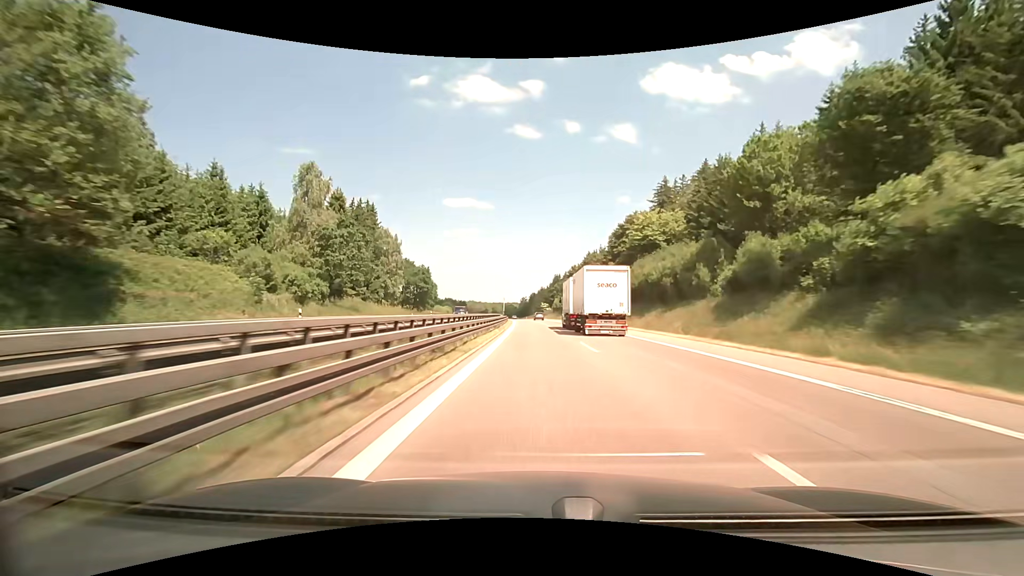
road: motorway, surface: asphalt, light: Day
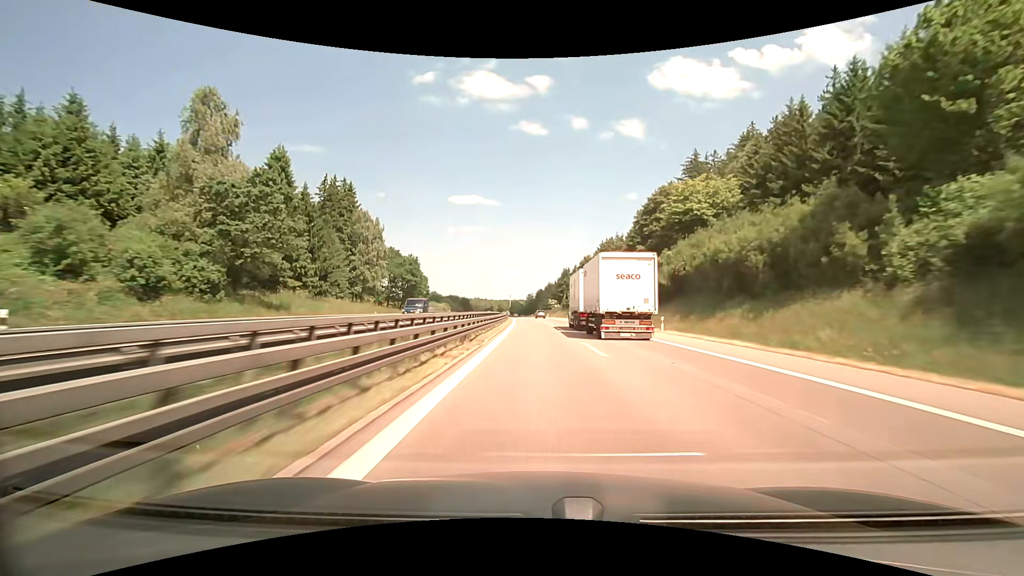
(0.0, +19.8) m; 0°
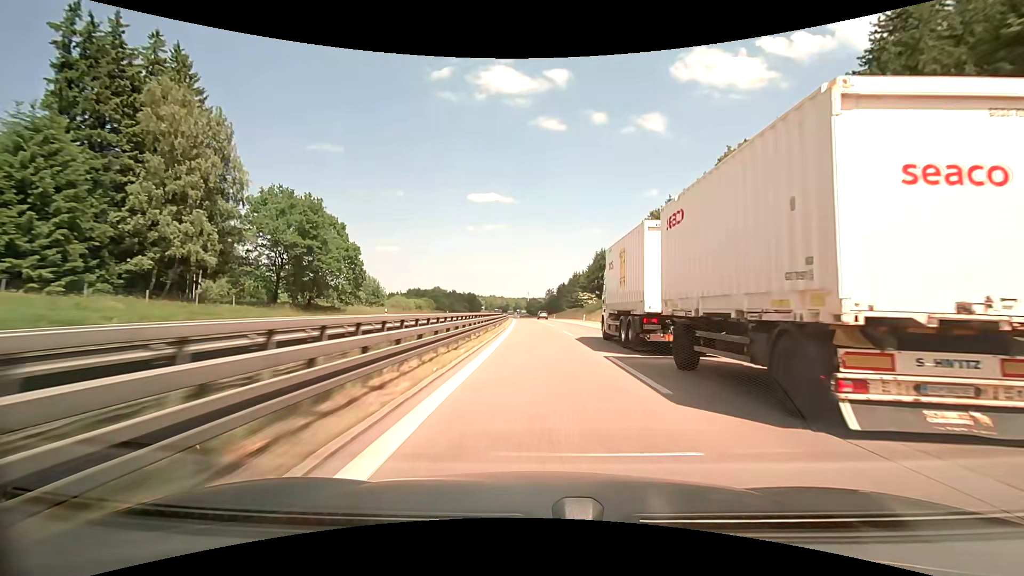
(-1.8, +59.8) m; -3°
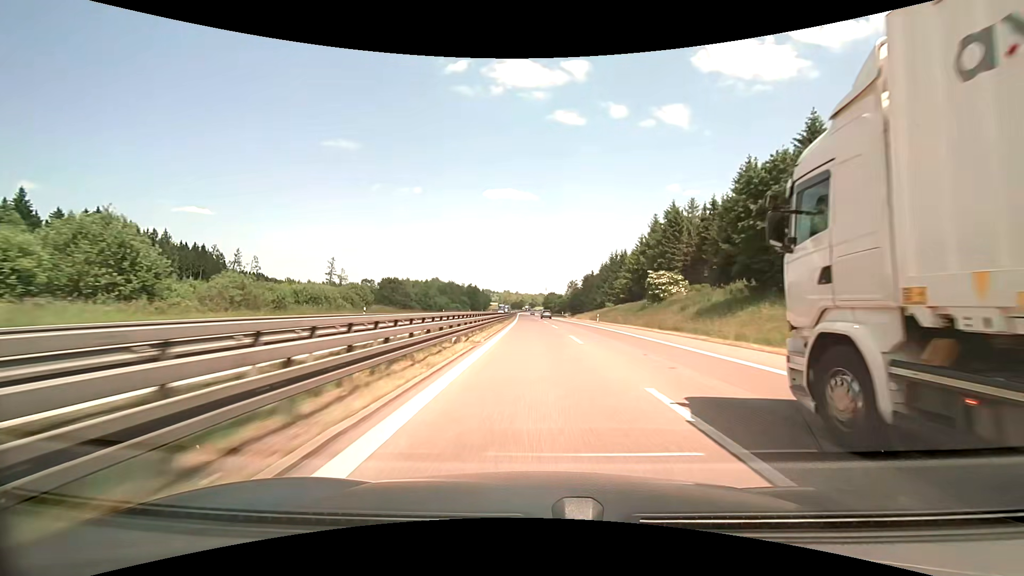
(-1.6, +60.3) m; -2°
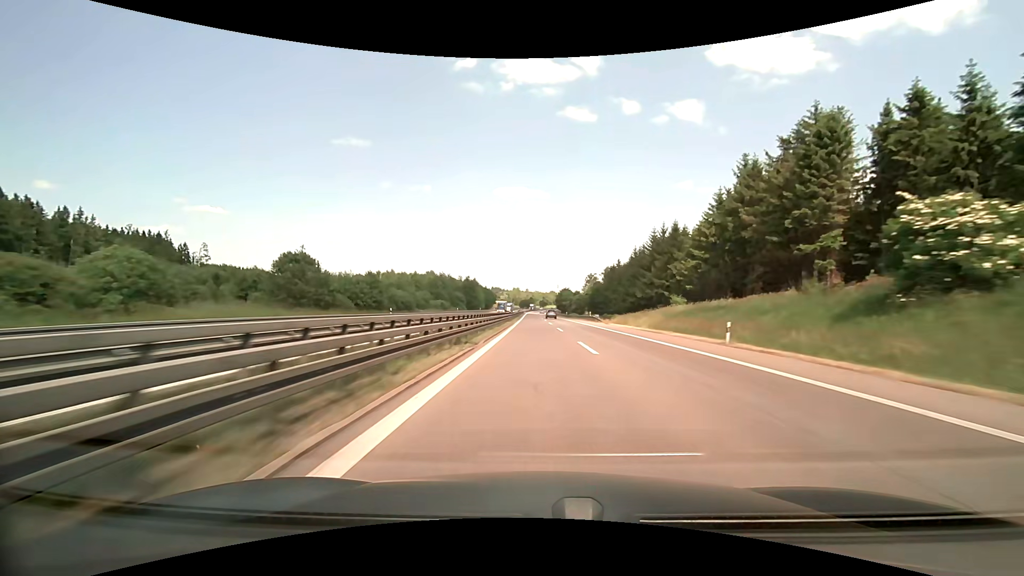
(-0.5, +40.3) m; -2°
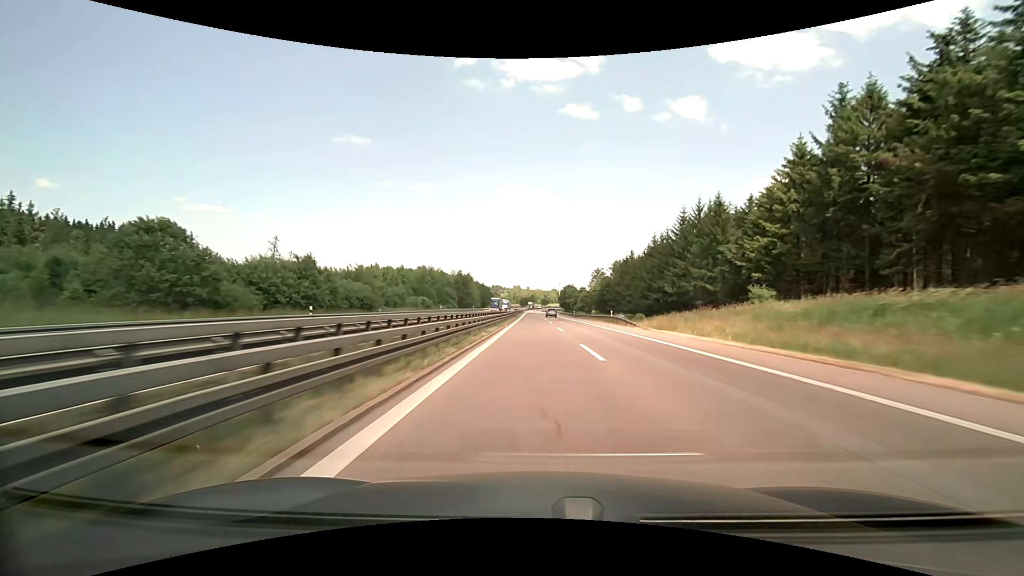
(0.0, +20.1) m; 0°
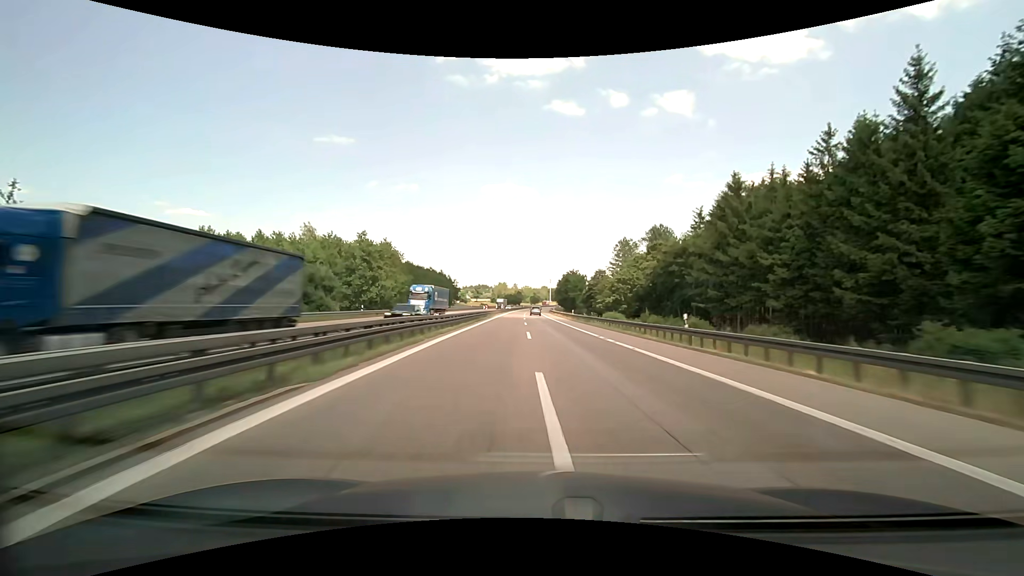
(-0.3, +80.6) m; 0°
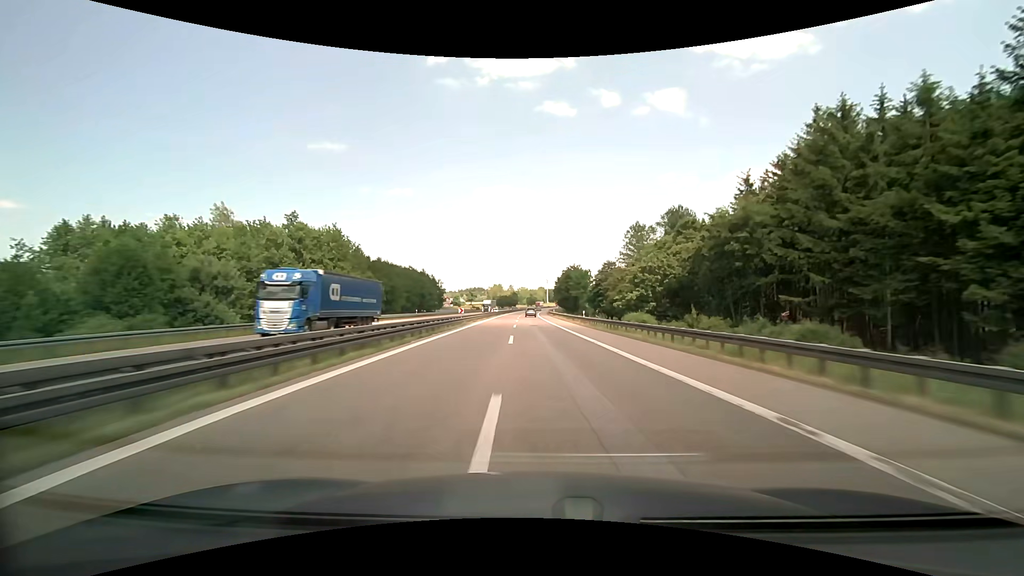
(+0.2, +20.1) m; 0°
(0, +10) (0, +20) (0, +30) (0, +40) (0, +50) (0, +60) (0, +70) (0, +80) (0, +90) (0, +100) m
